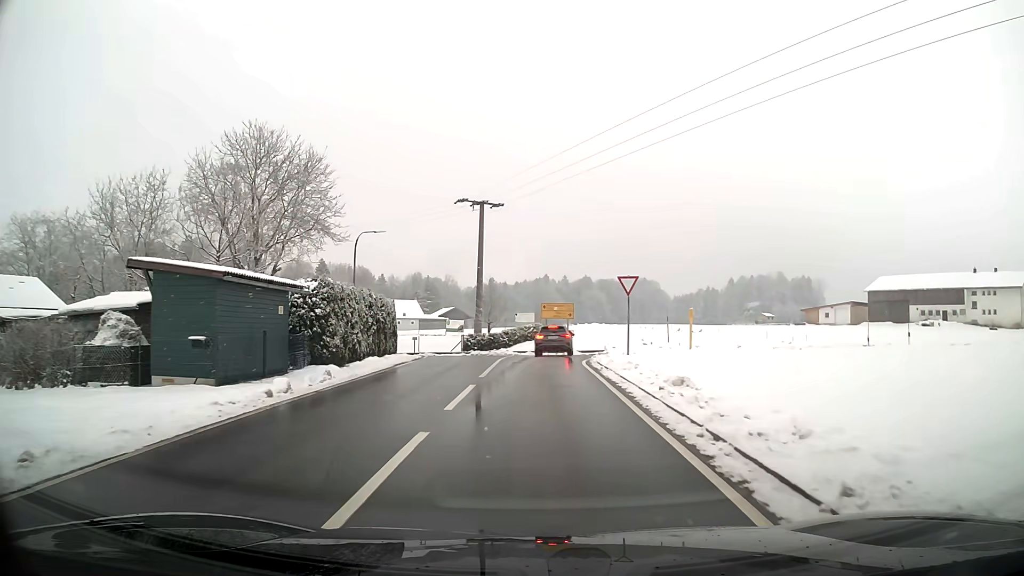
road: secondary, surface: asphalt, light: Day
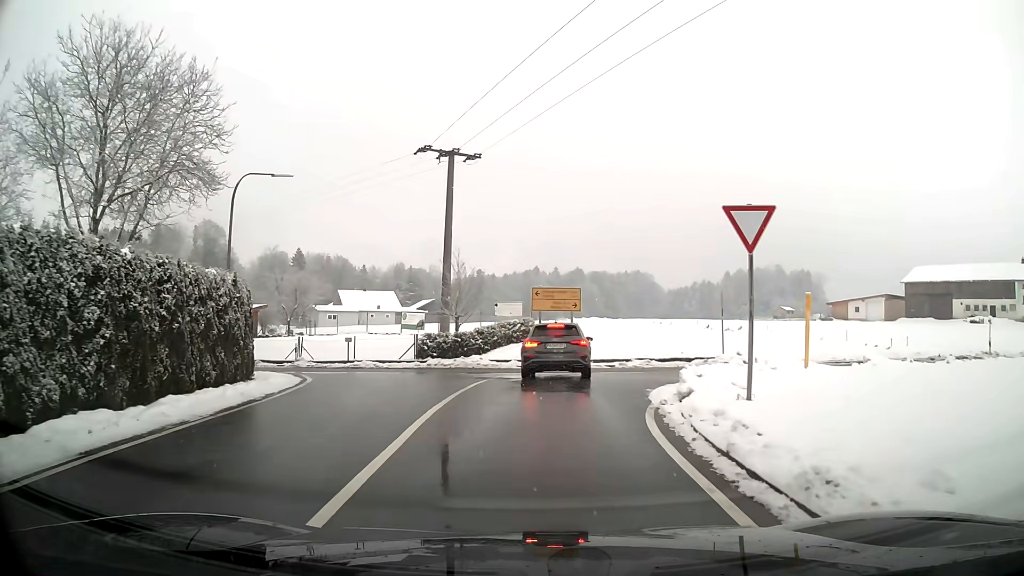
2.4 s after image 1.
(+0.1, +14.6) m; +1°
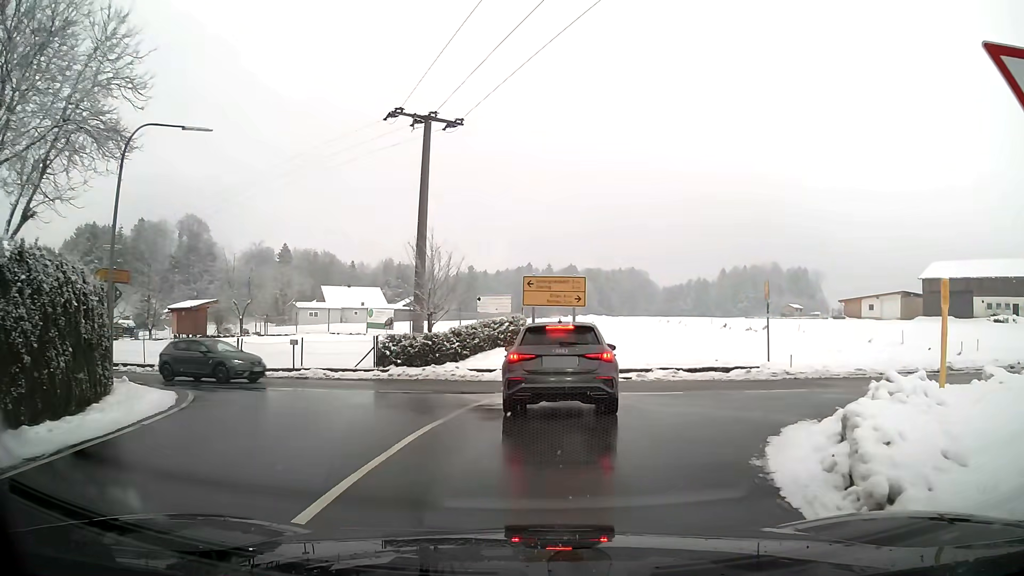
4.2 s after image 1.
(0.0, +6.6) m; 0°
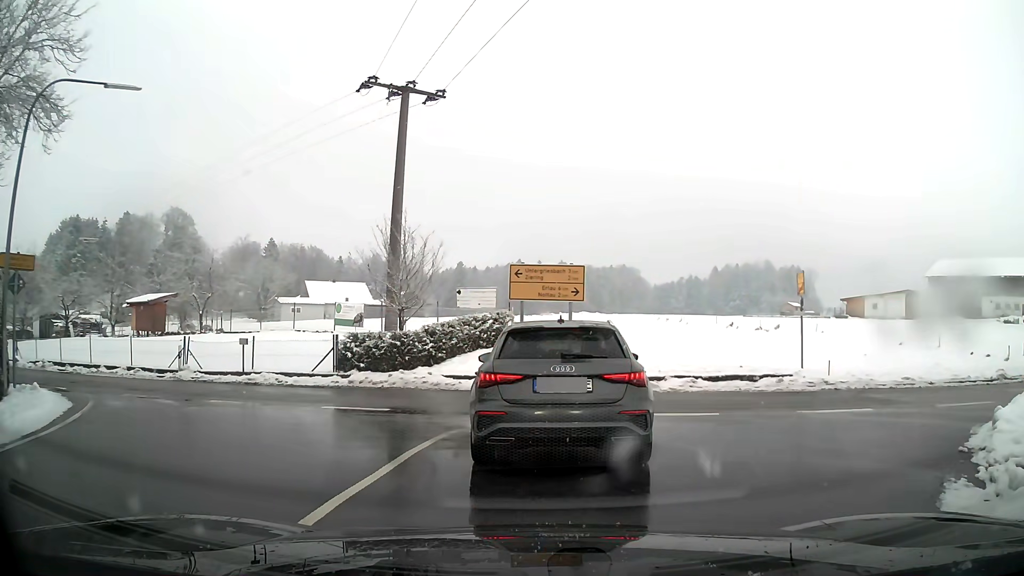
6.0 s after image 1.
(0.0, +3.7) m; 0°
